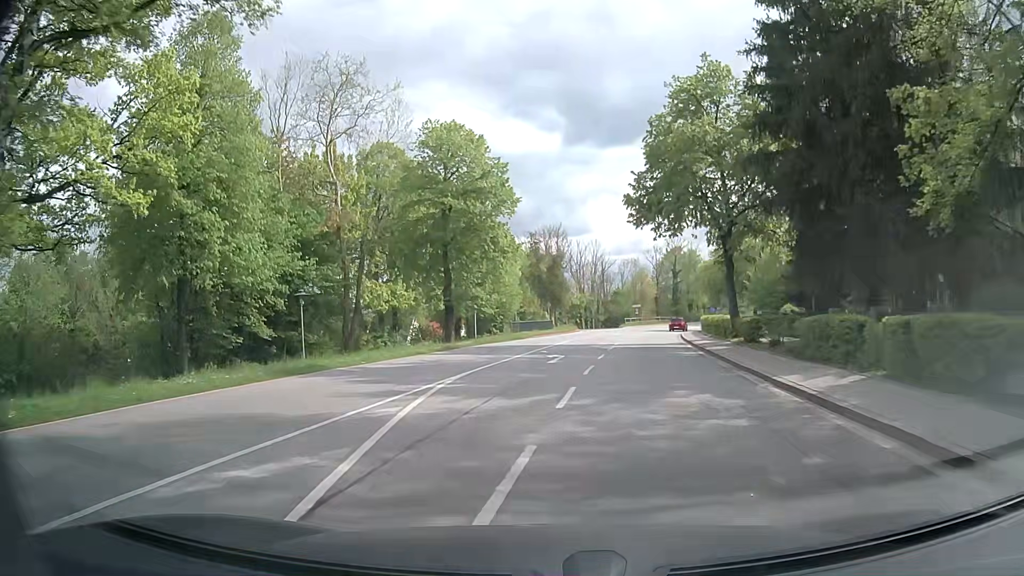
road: secondary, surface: asphalt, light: Day
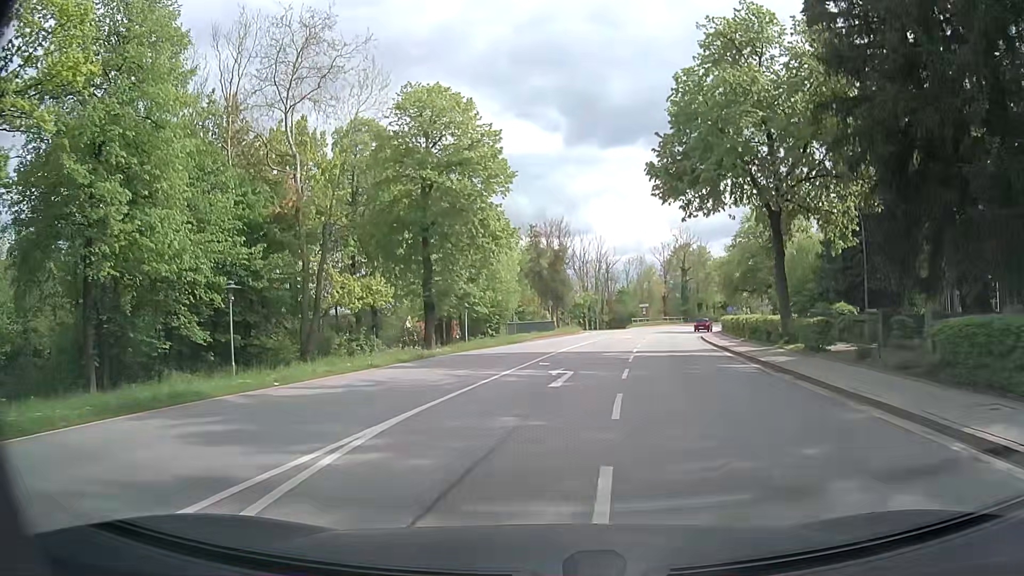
(0.0, +7.0) m; 0°
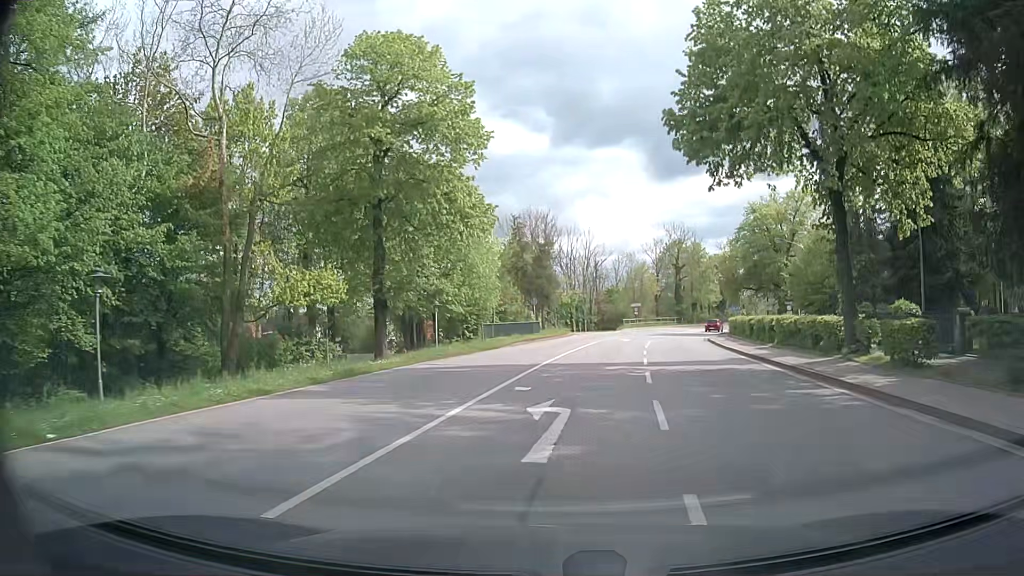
(+0.1, +6.9) m; 0°
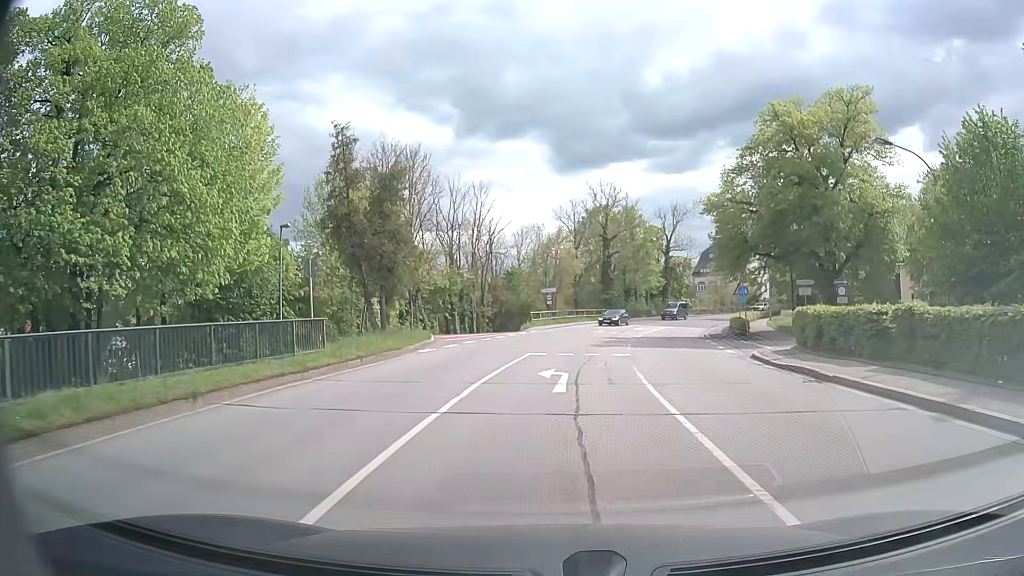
(+3.2, +30.4) m; +9°
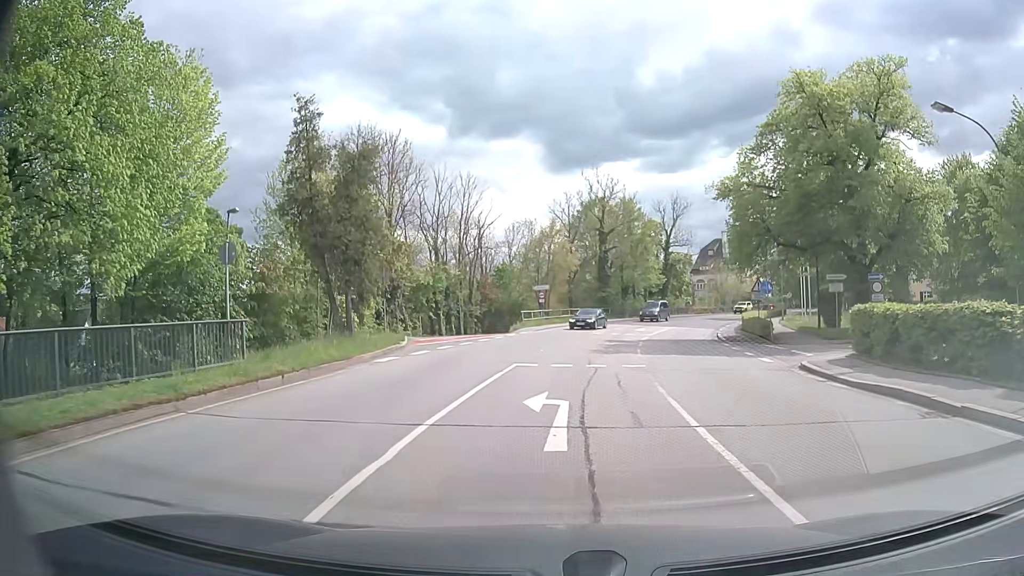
(+0.1, +4.8) m; +1°
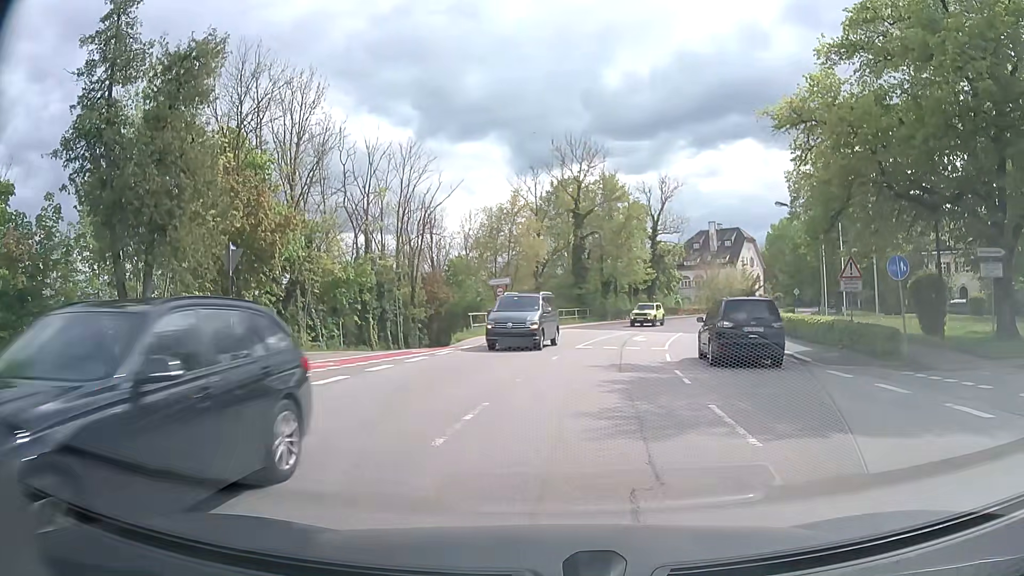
(+0.2, +13.7) m; +3°
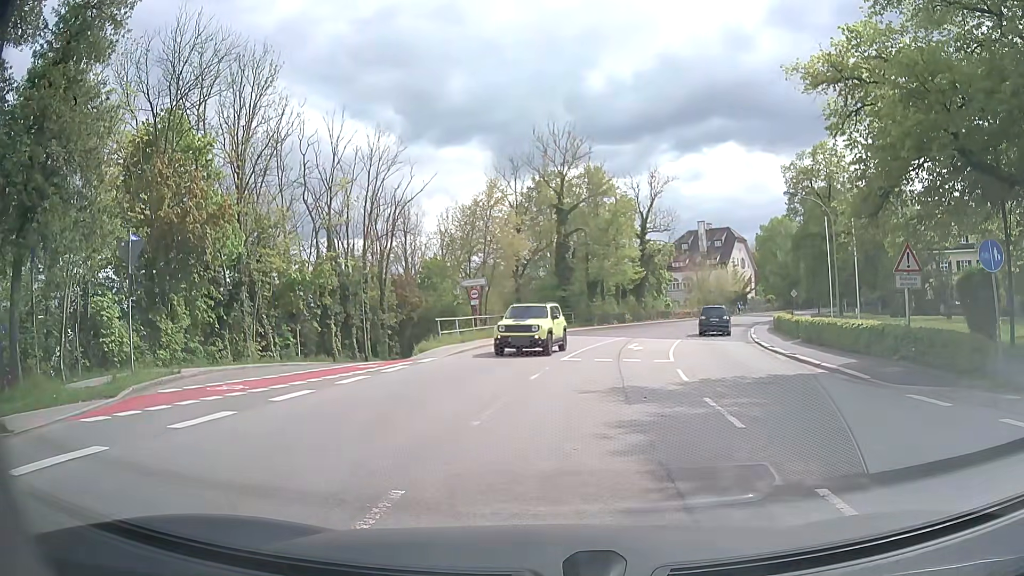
(+0.1, +4.4) m; +1°
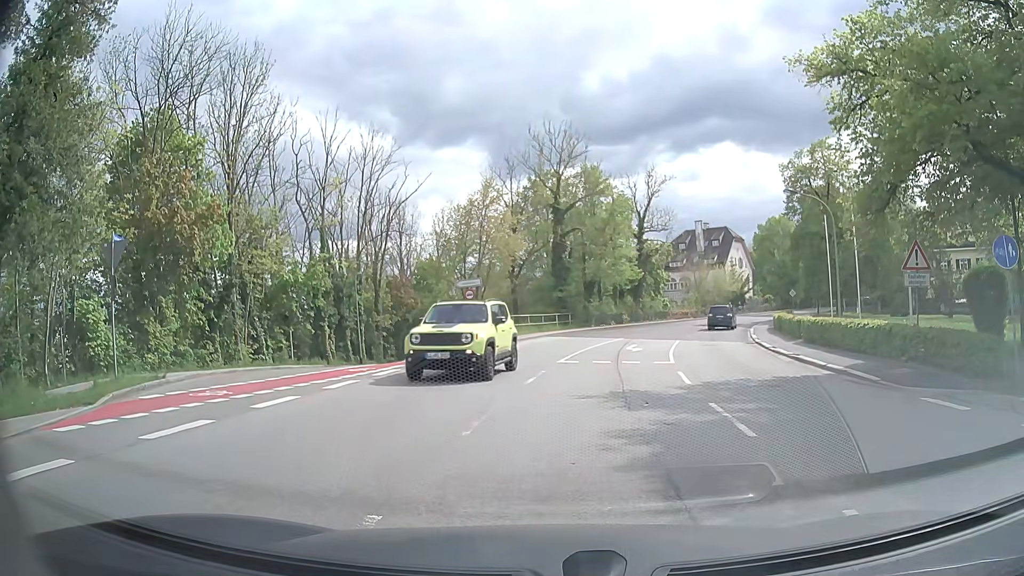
(0.0, +0.6) m; 0°
(0, +10) (-4, +19) (-7, +29) (-7, +39) (-6, +49) (-3, +58) (0, +68) (+3, +77) (+6, +87) (+10, +96) m
